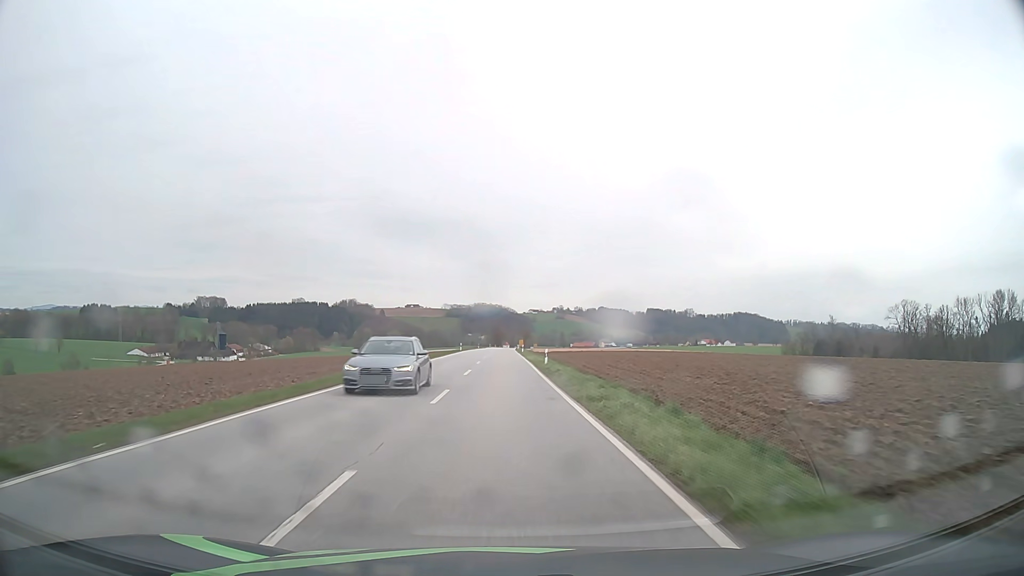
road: secondary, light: Day
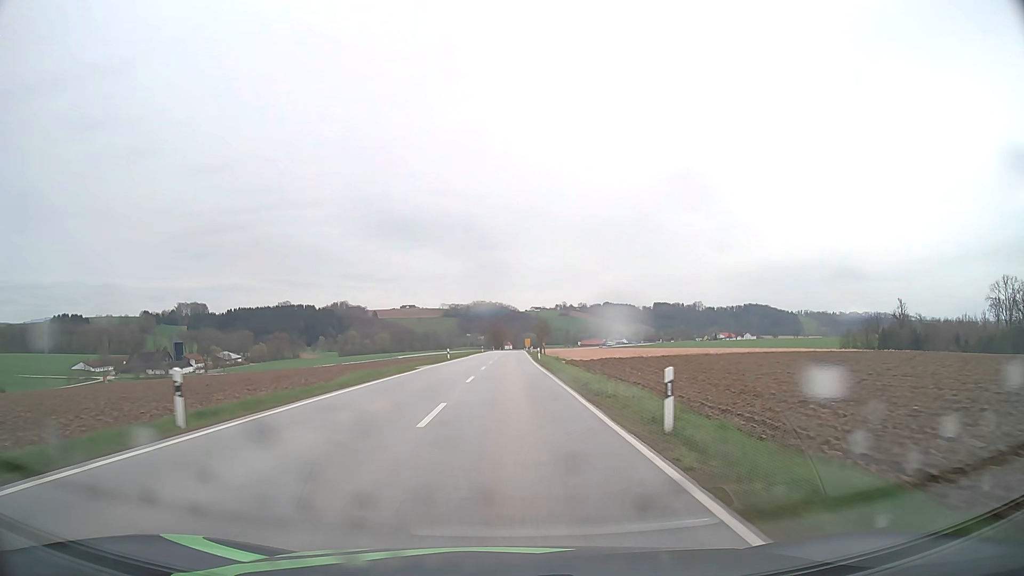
(-0.4, +75.9) m; 0°
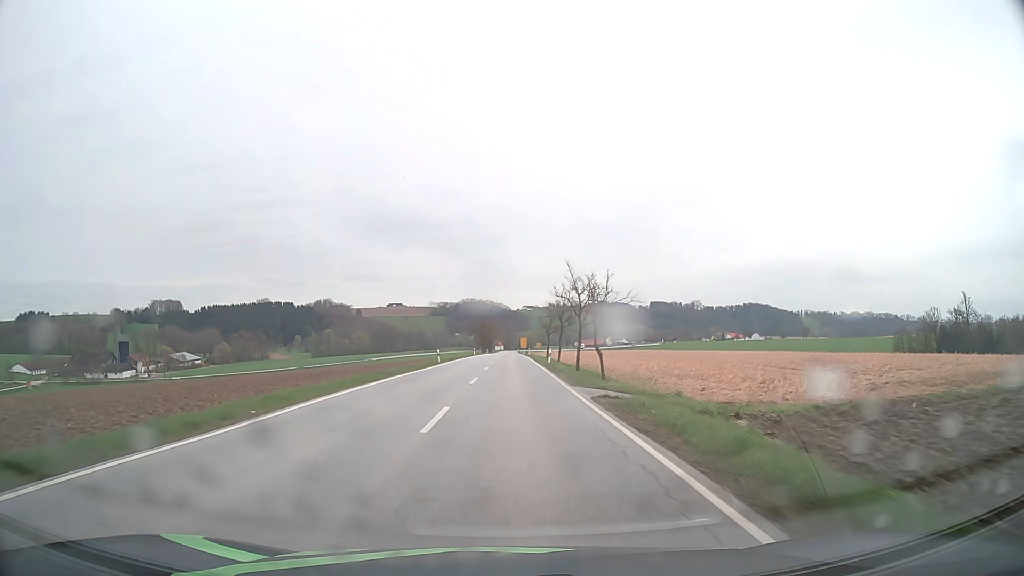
(+0.3, +60.3) m; +1°
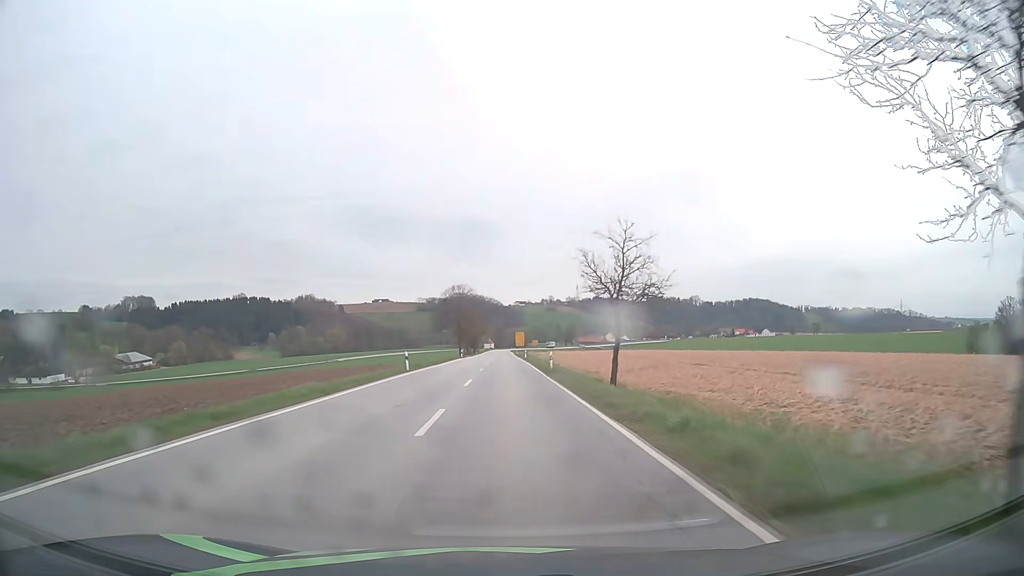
(+0.4, +60.5) m; +1°
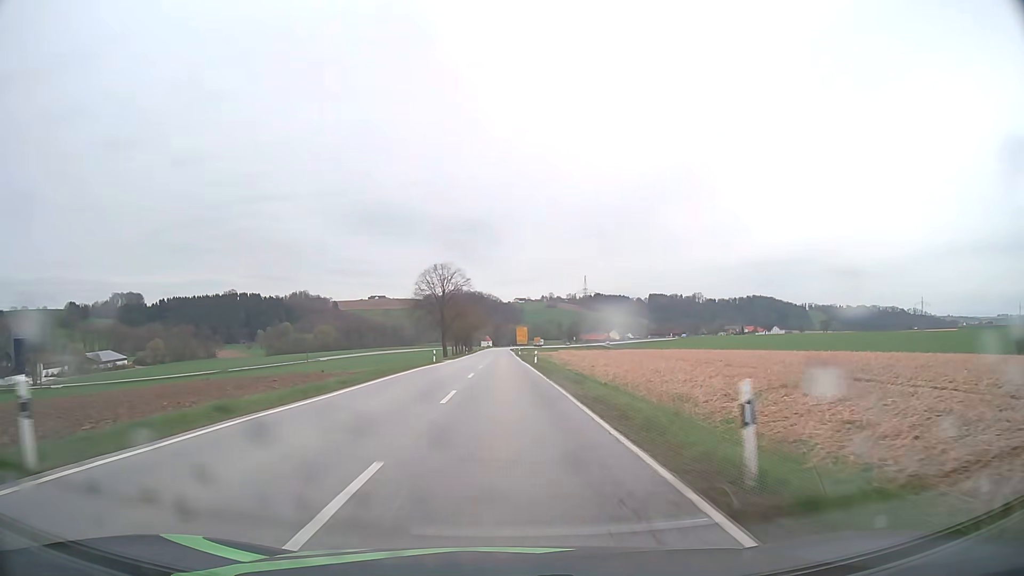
(+0.1, +30.6) m; 0°
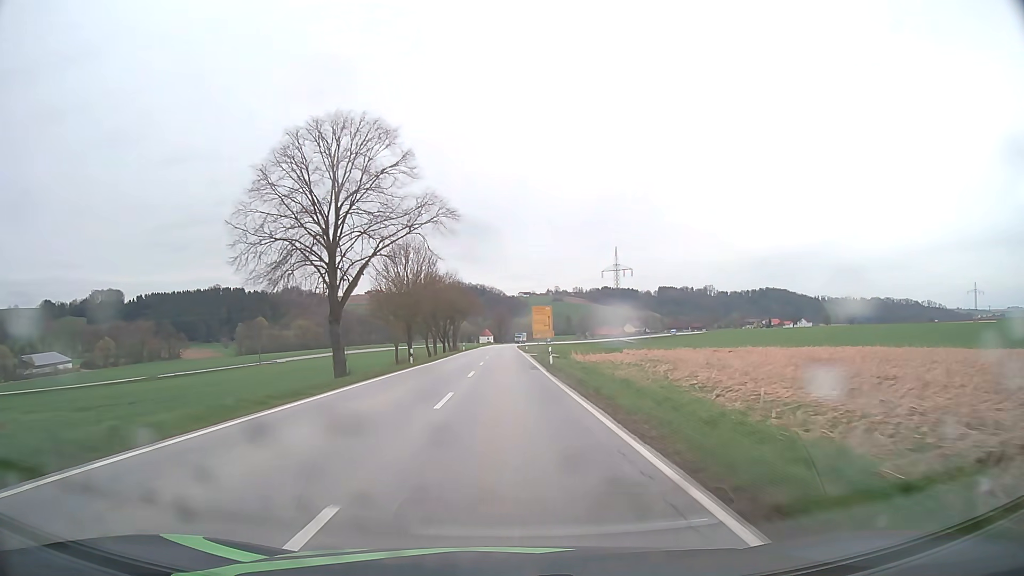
(-0.4, +62.0) m; 0°
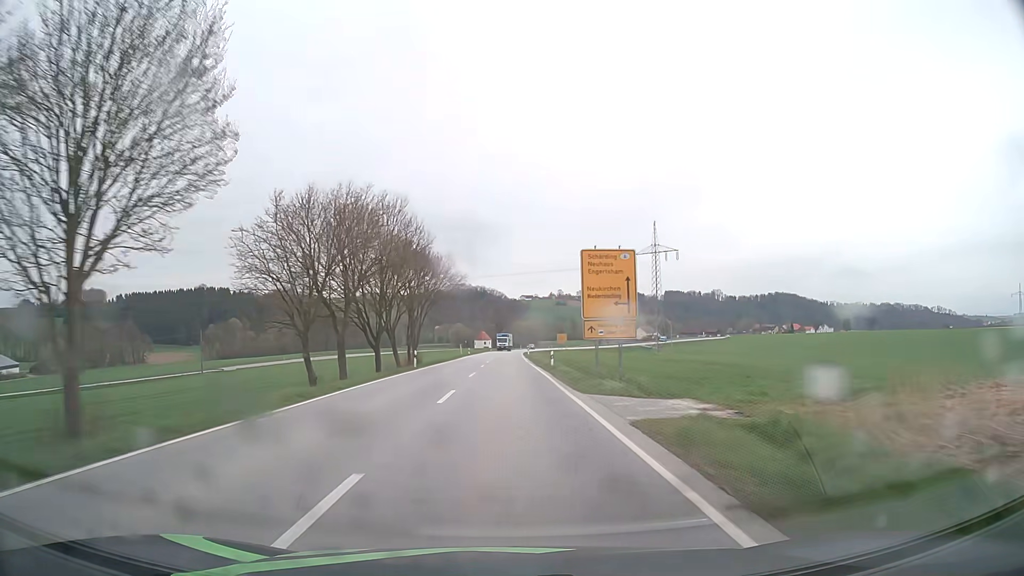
(0.0, +46.5) m; 0°
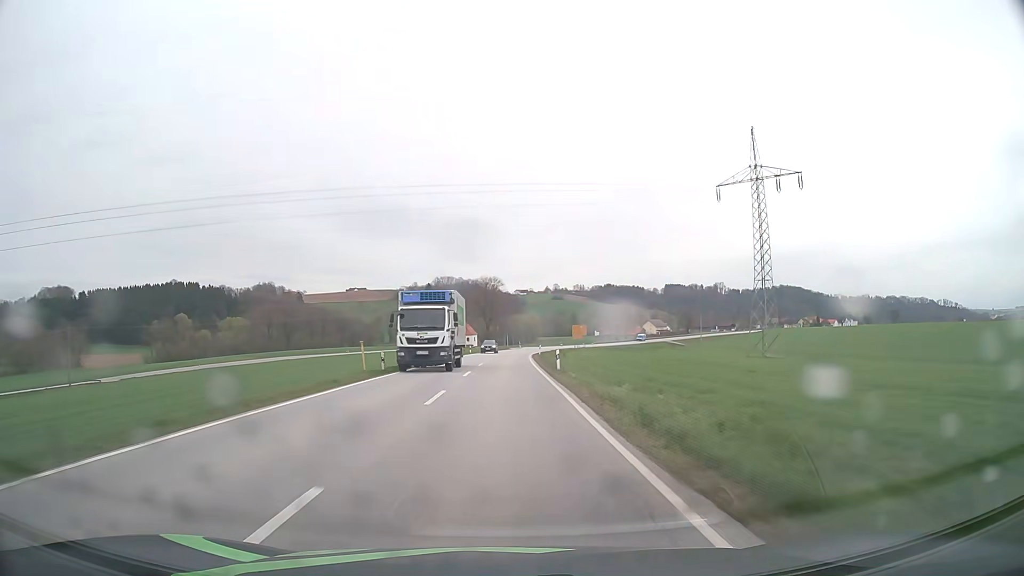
(+0.3, +60.6) m; 0°
(0, +10) (0, +20) (0, +30) (0, +40) (0, +50) (+1, +60) (+1, +70) (+2, +80) (+3, +90) (+4, +100) m
